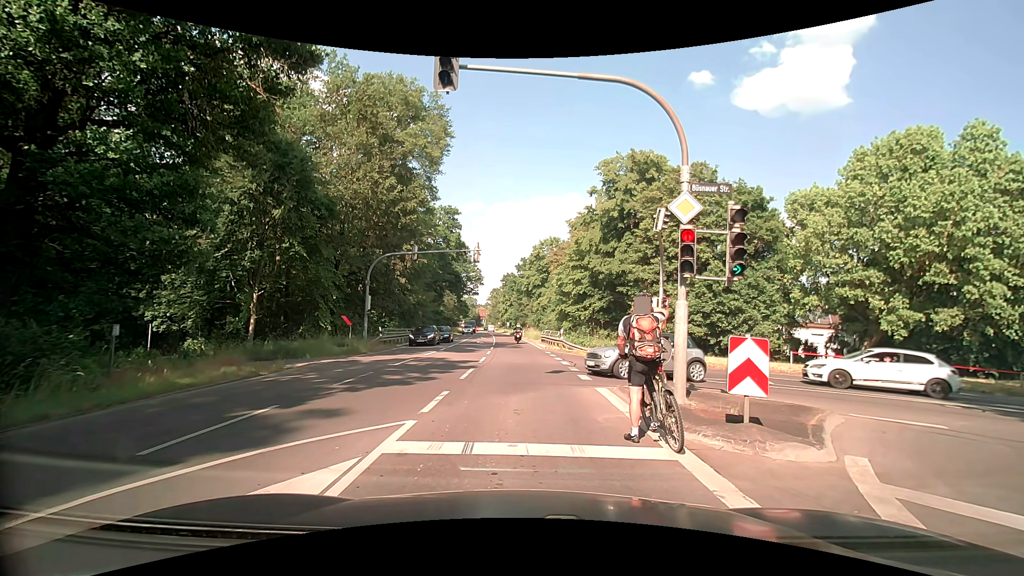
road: secondary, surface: asphalt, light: Day
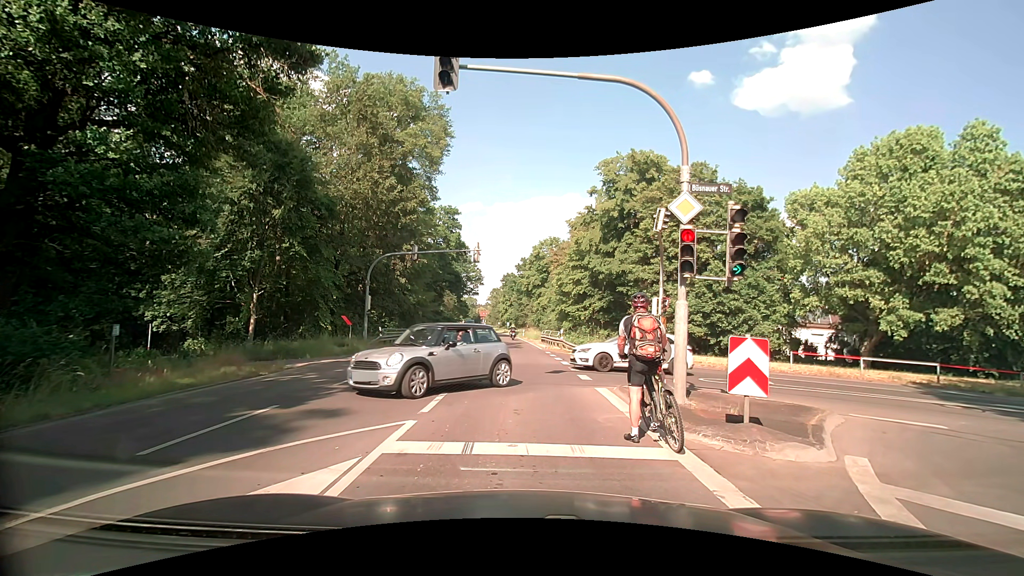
(0.0, 0.0) m; 0°
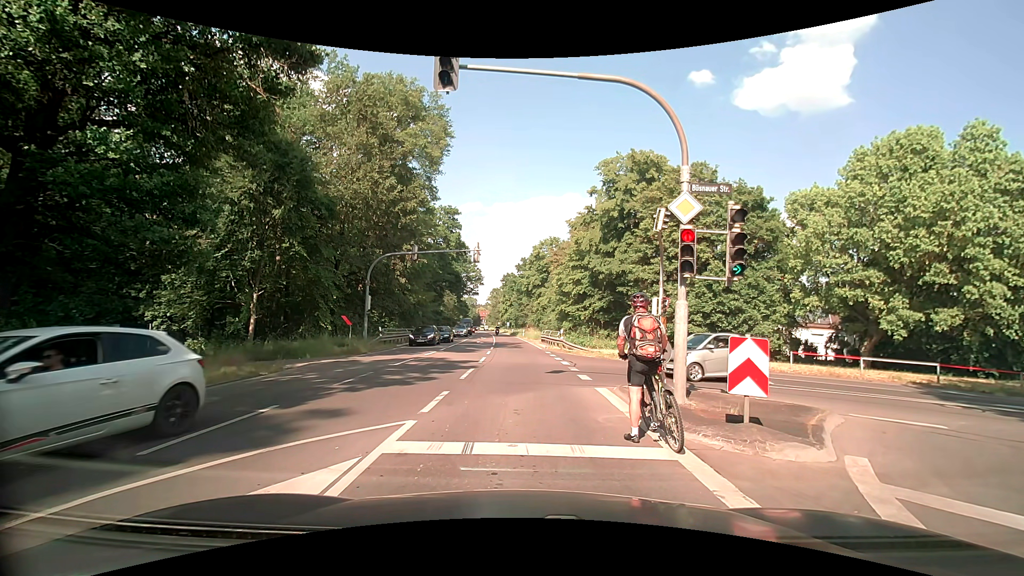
(0.0, 0.0) m; 0°
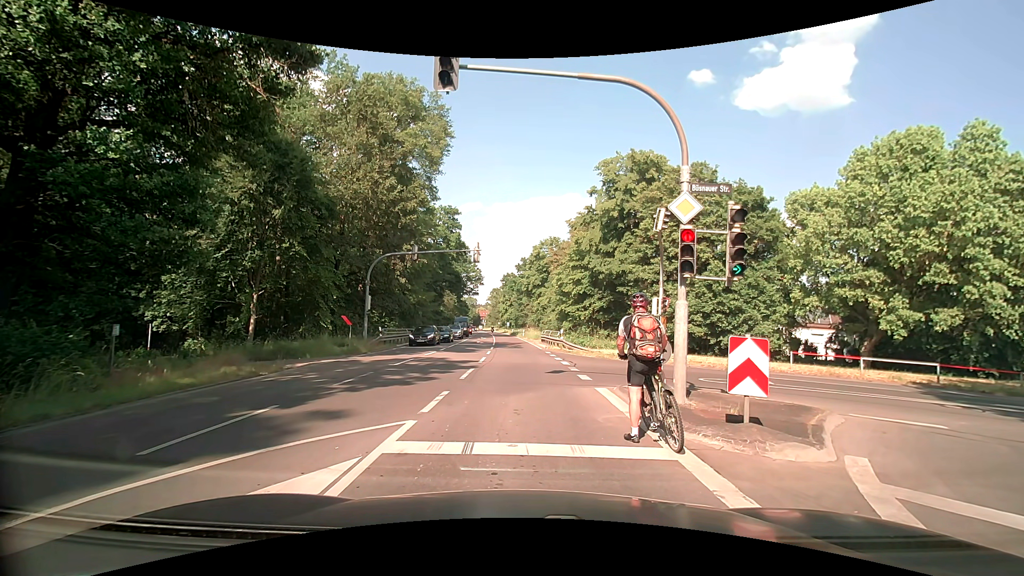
(0.0, 0.0) m; 0°
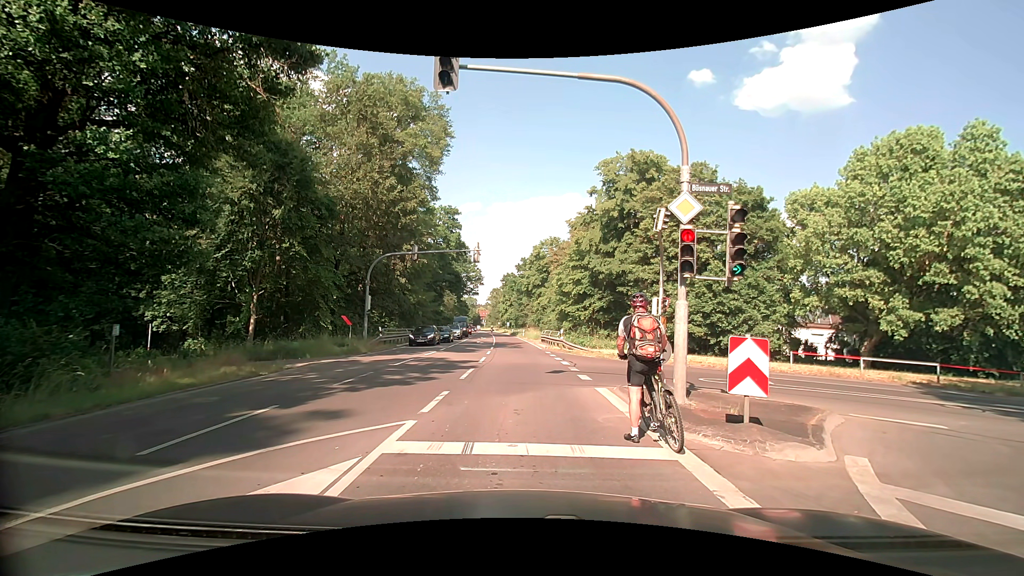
(0.0, 0.0) m; 0°
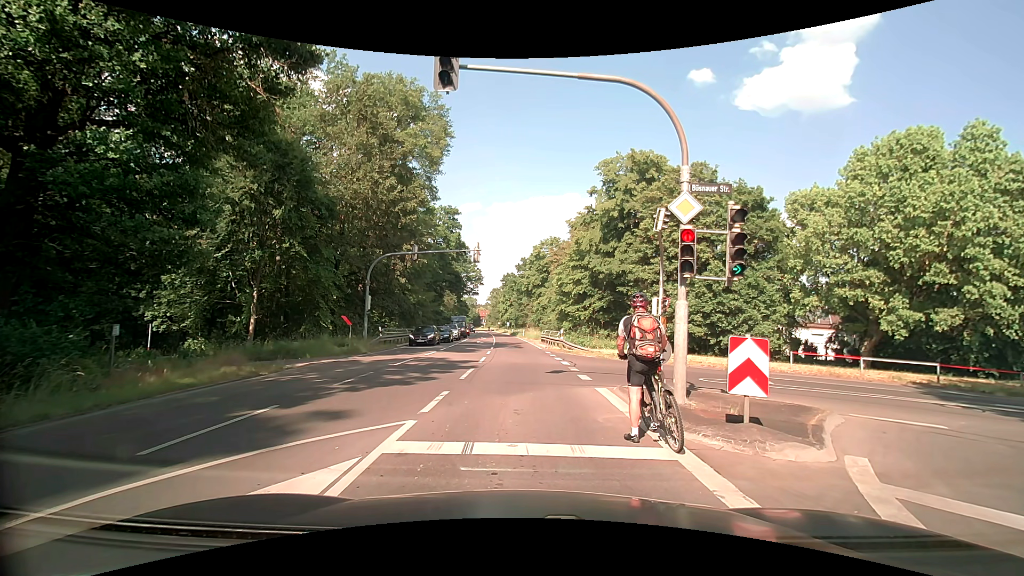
(0.0, 0.0) m; 0°
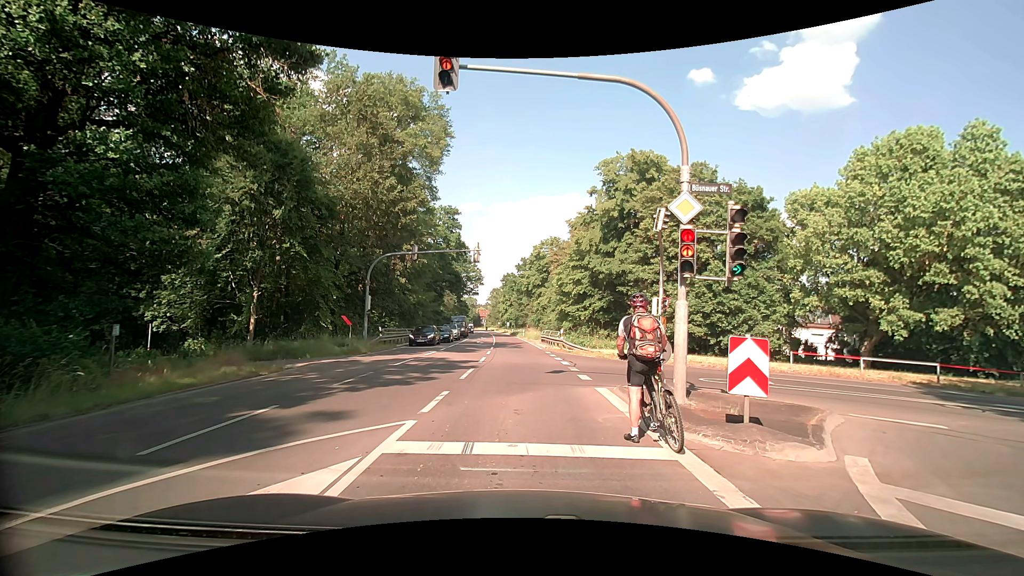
(0.0, 0.0) m; 0°
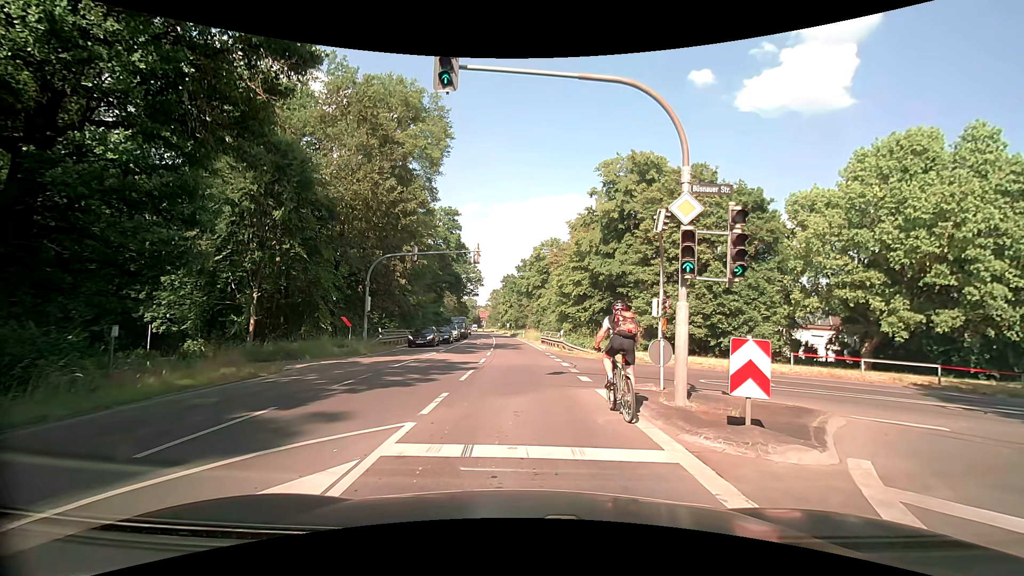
(0.0, 0.0) m; 0°
